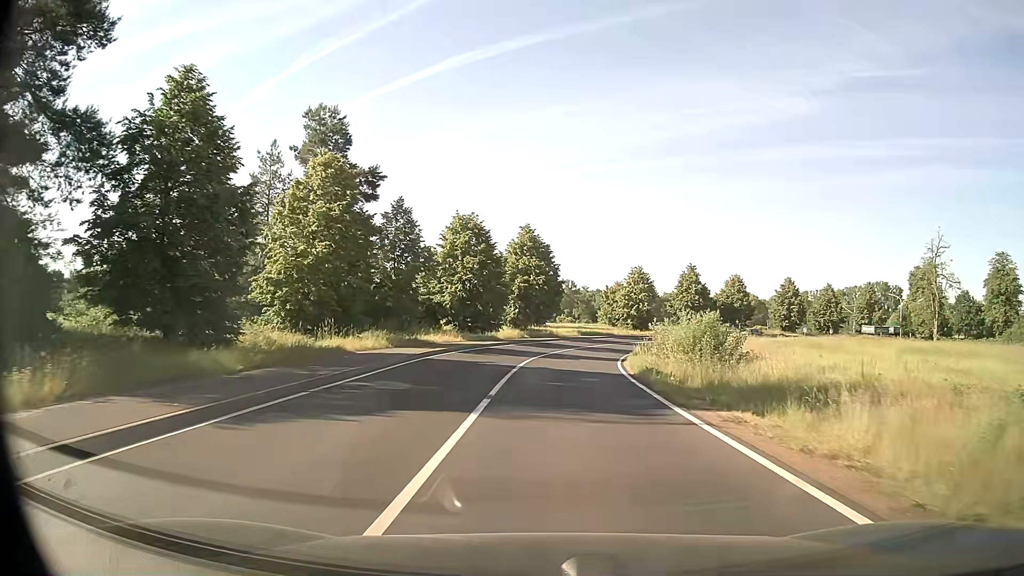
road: secondary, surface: asphalt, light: Day
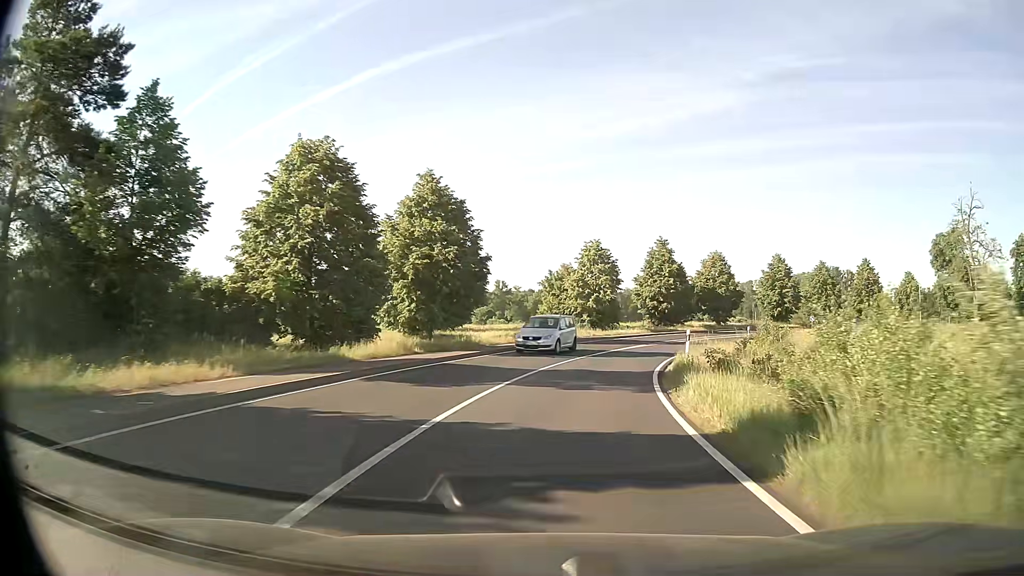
(+0.7, +24.6) m; +5°
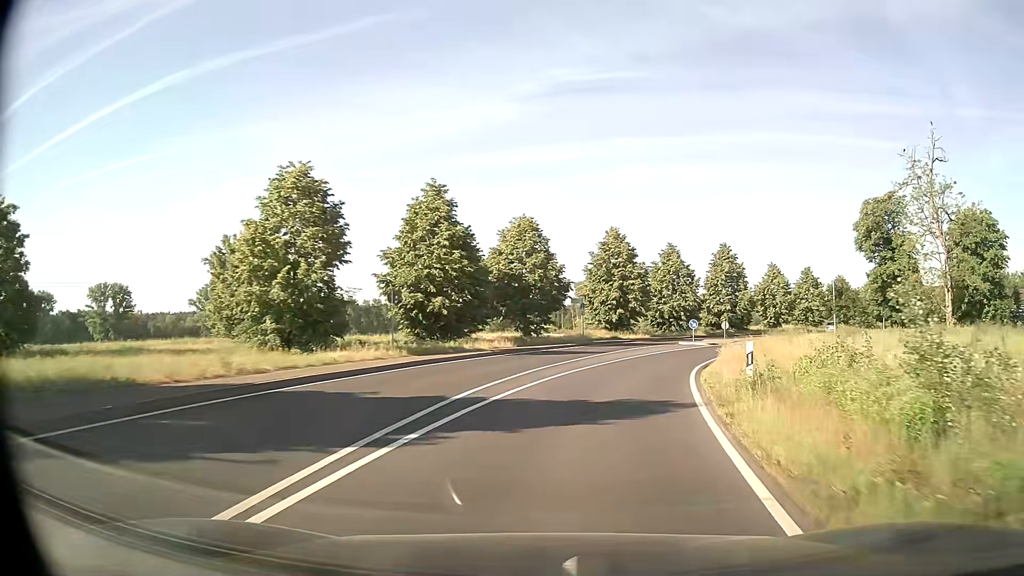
(+4.8, +32.0) m; +19°
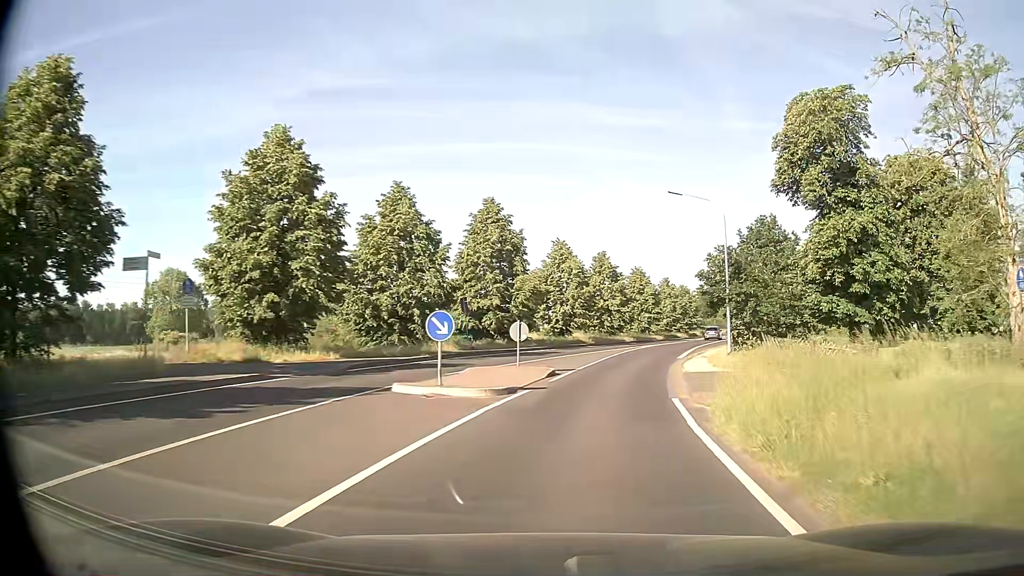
(+6.2, +31.0) m; +22°
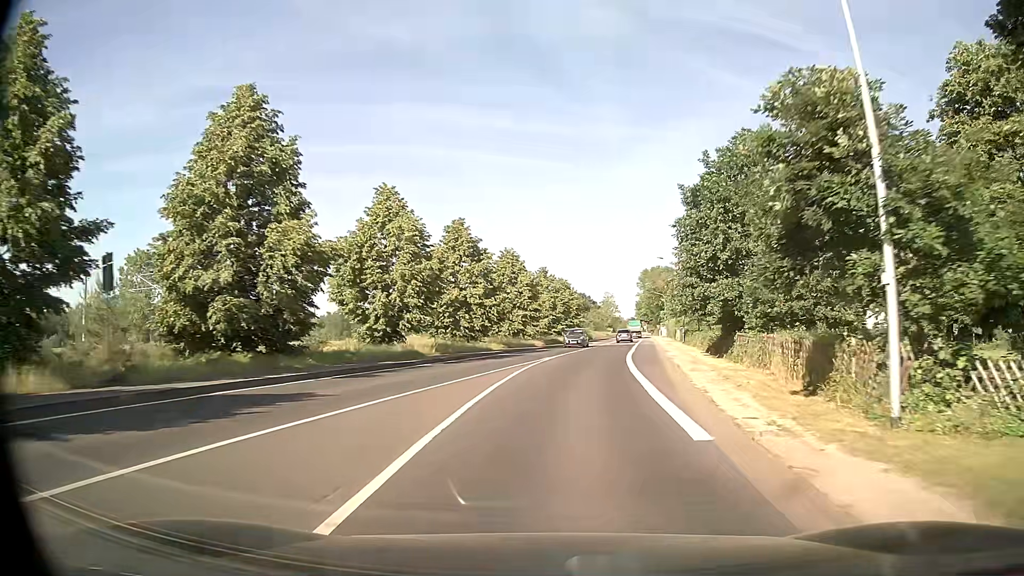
(+2.5, +23.6) m; +11°
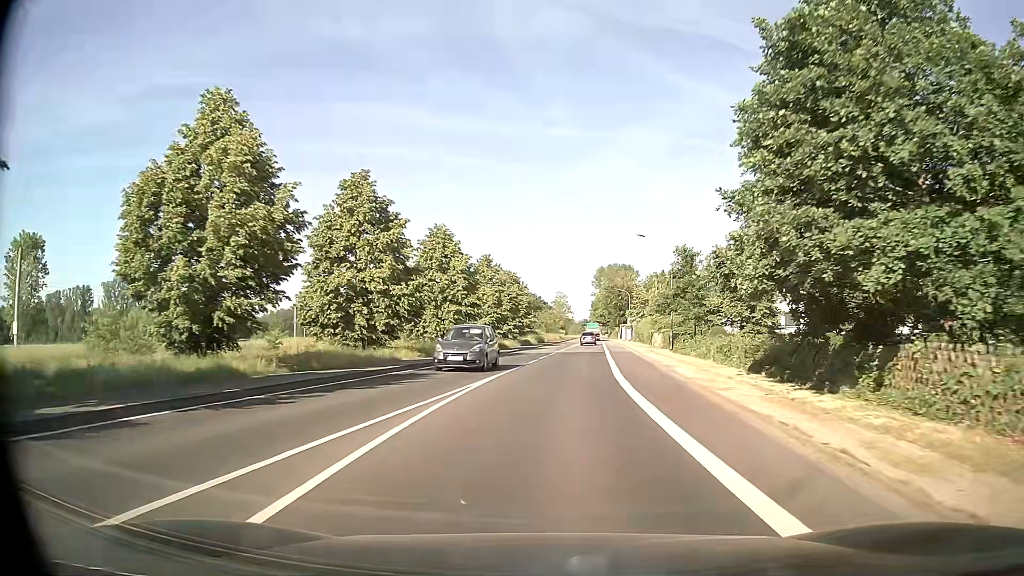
(+0.8, +15.9) m; +5°
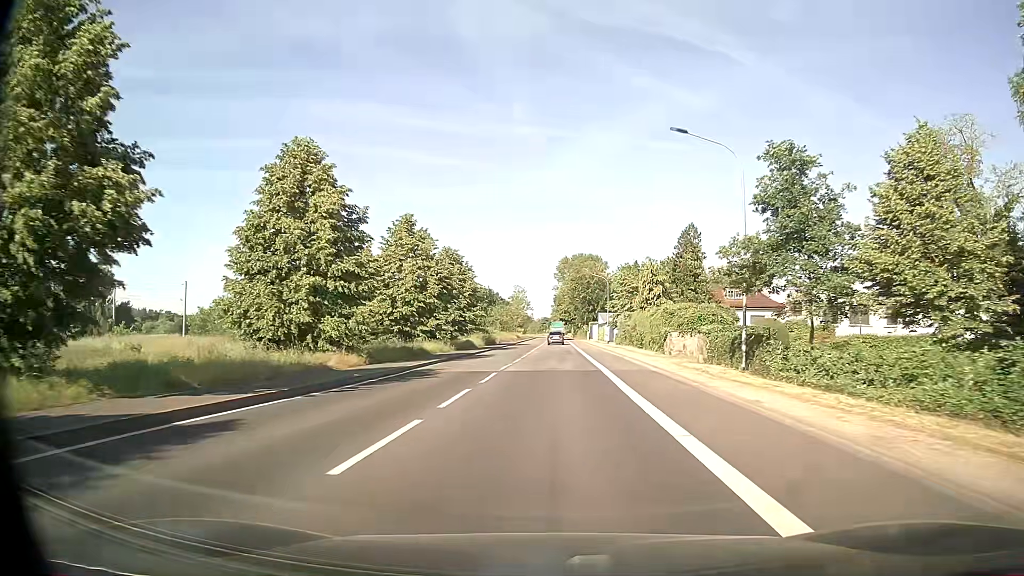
(+0.9, +24.0) m; +4°
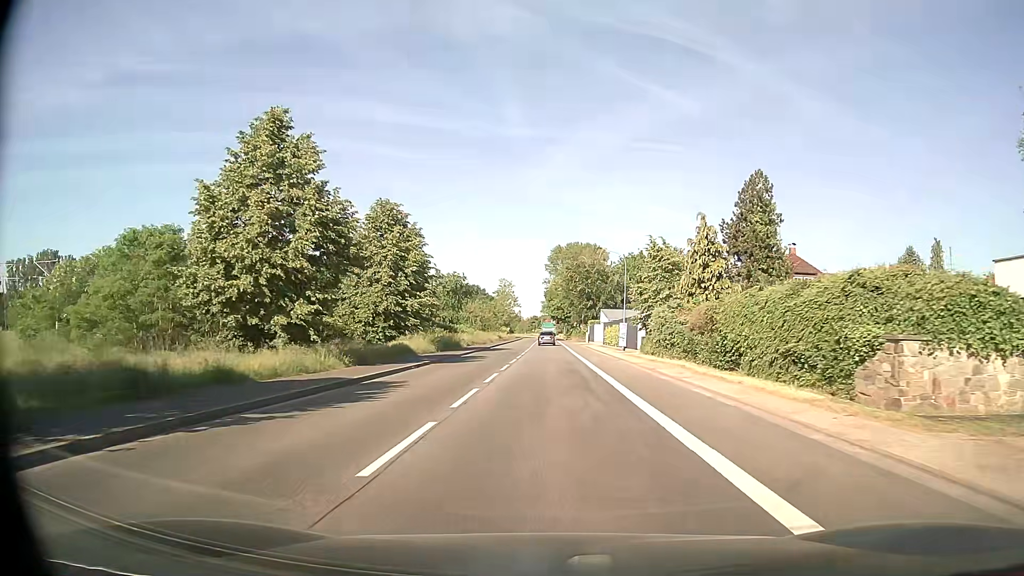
(+0.2, +24.2) m; +1°
(0, +10) (0, +20) (0, +30) (0, +40) (0, +50) (0, +60) (0, +70) (0, +80) (0, +90) (0, +100) m
